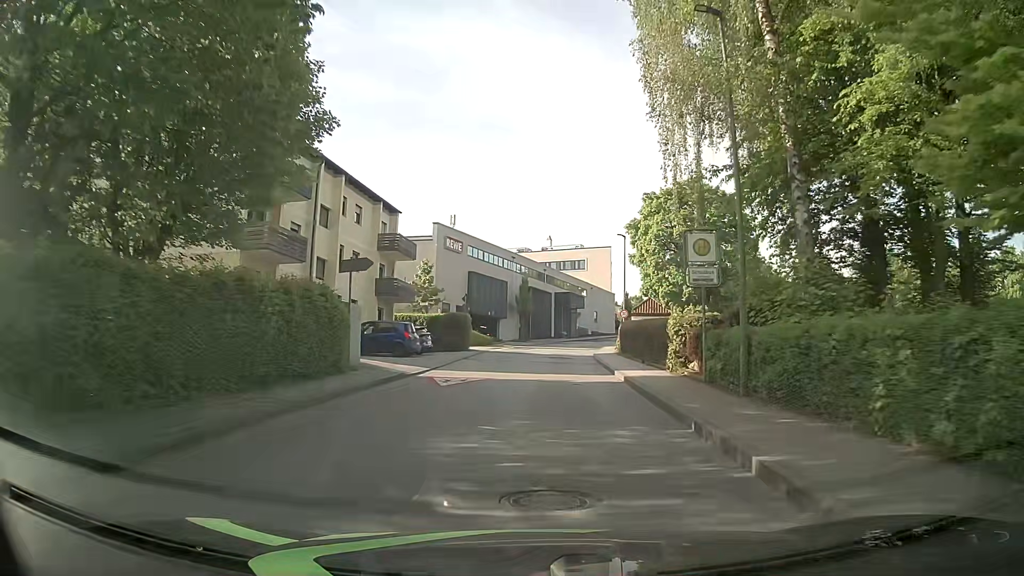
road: unclassified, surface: asphalt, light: Day
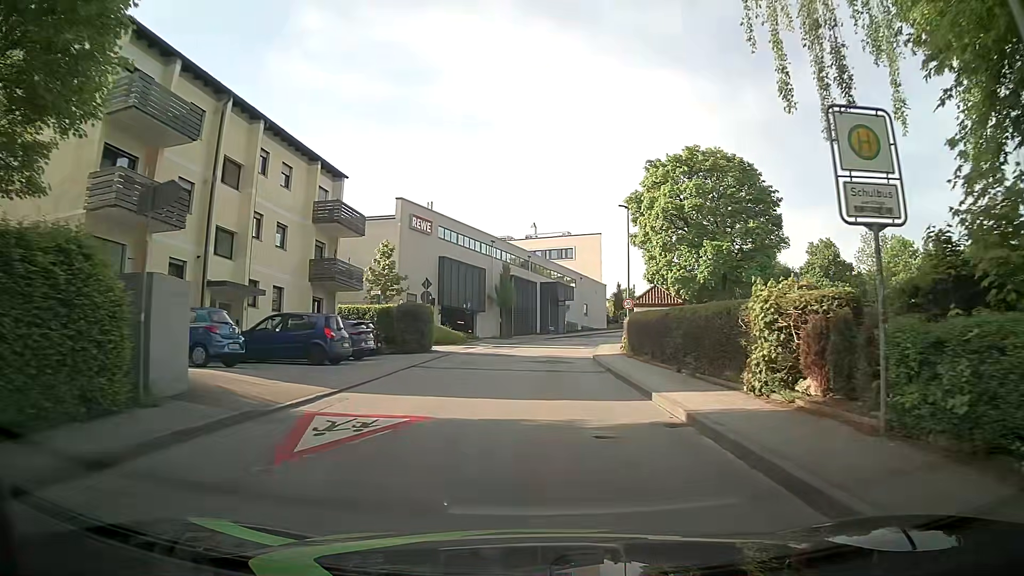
(+0.1, +9.5) m; +2°
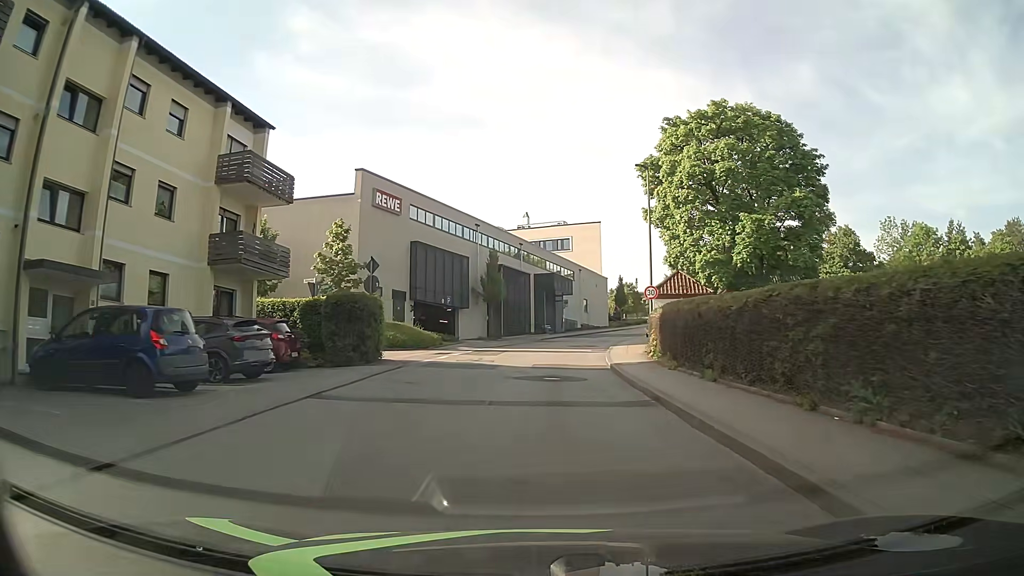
(-0.1, +9.6) m; -1°
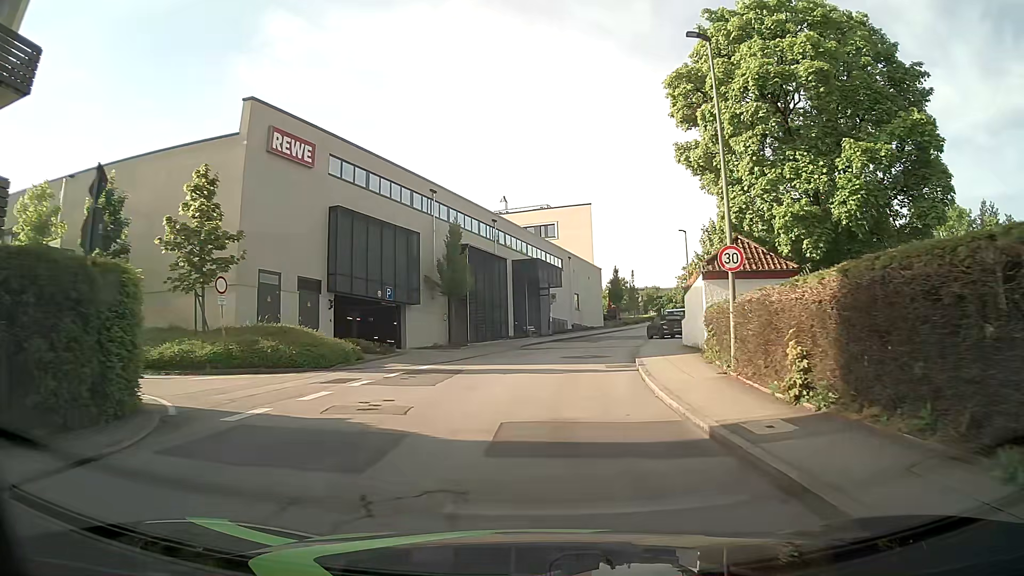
(+0.3, +14.3) m; +2°
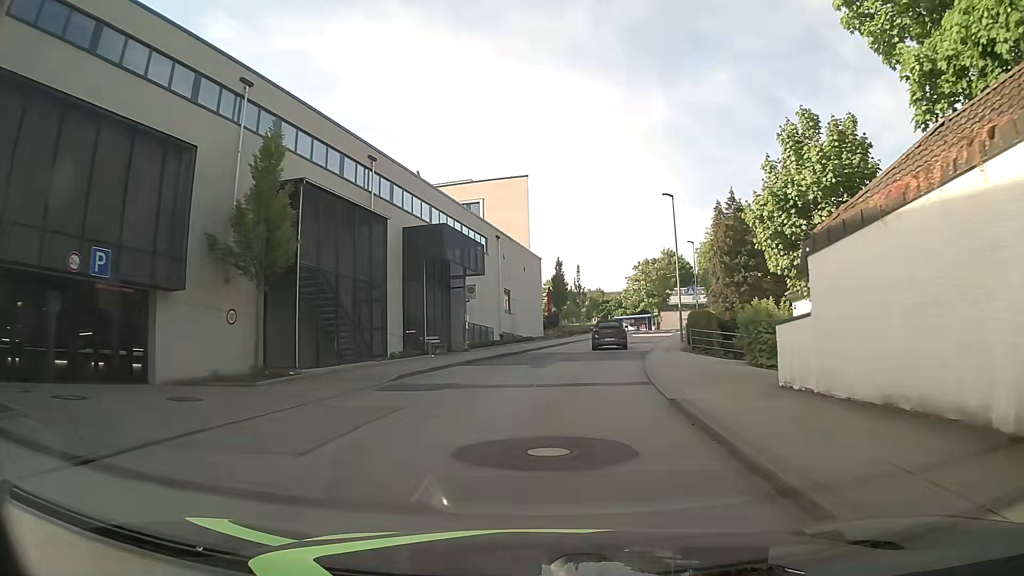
(+0.8, +19.1) m; +5°
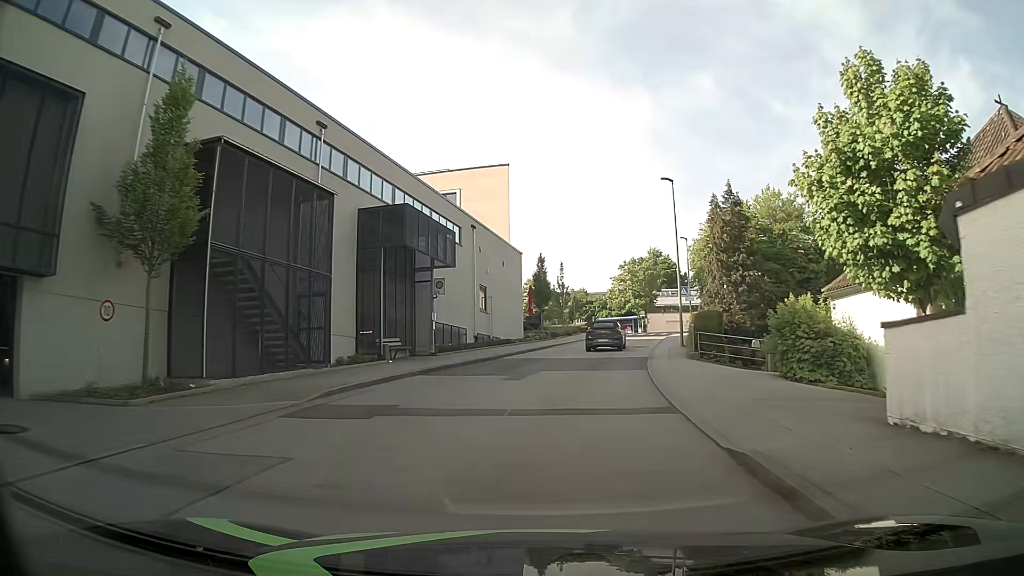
(+0.1, +4.7) m; +2°
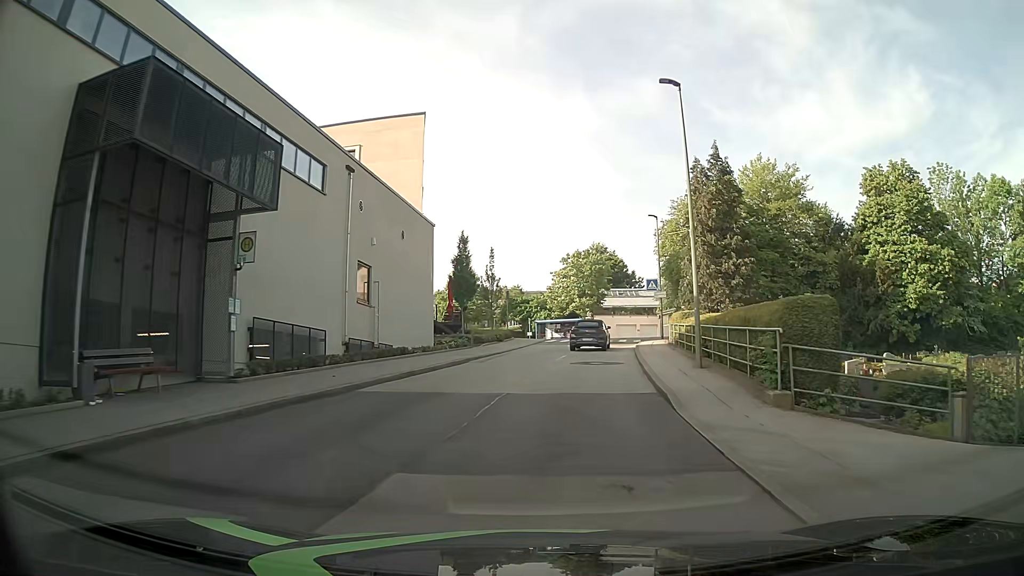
(+1.0, +14.3) m; +5°
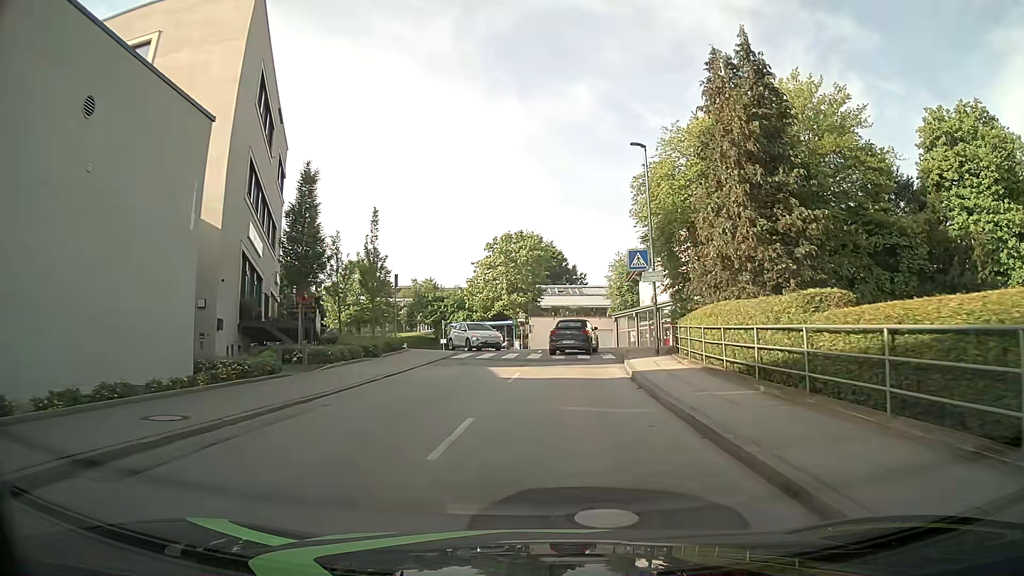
(+1.1, +19.0) m; +6°
